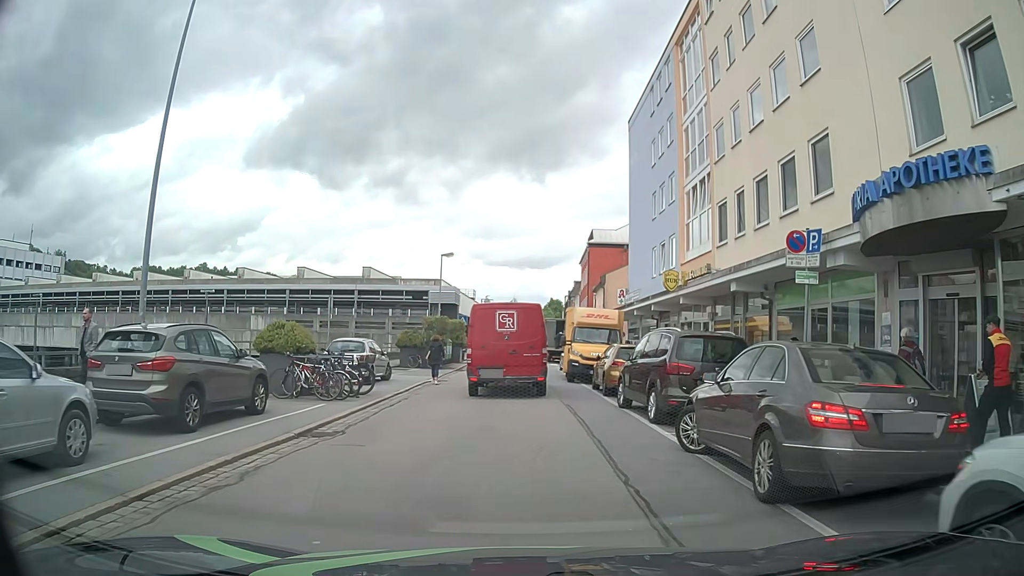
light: Day
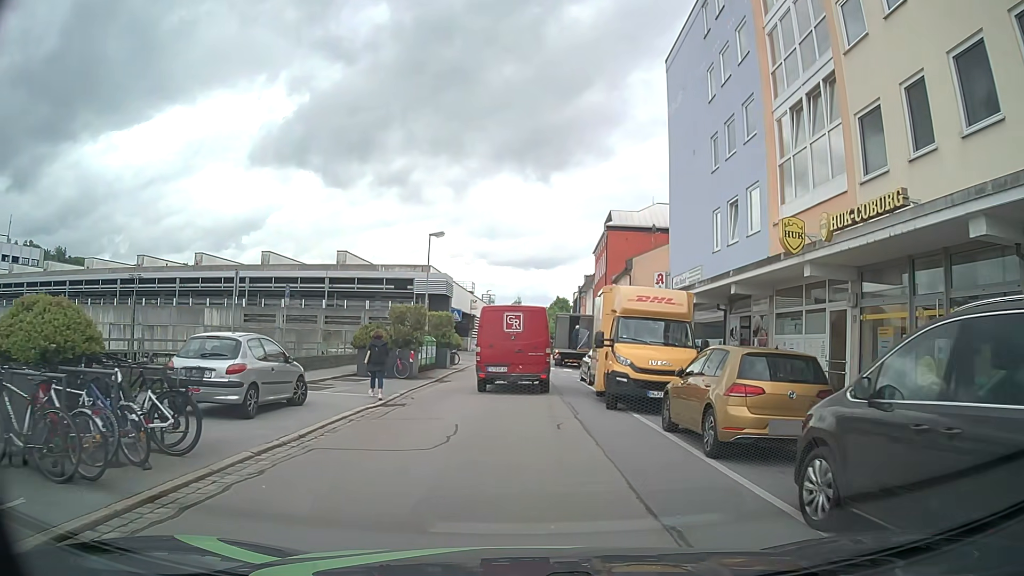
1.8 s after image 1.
(-0.1, +10.1) m; 0°
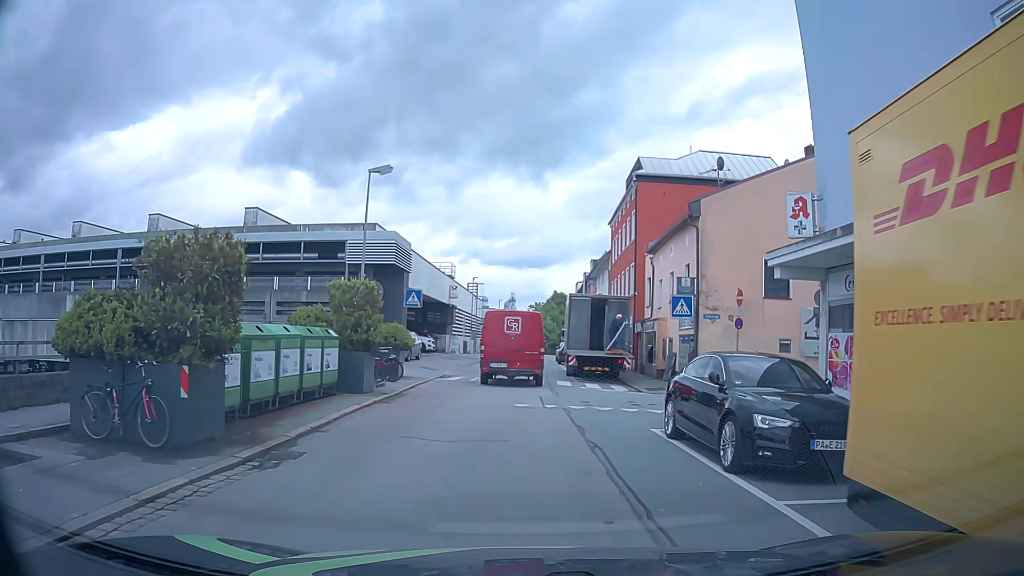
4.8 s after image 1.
(0.0, +16.6) m; +1°
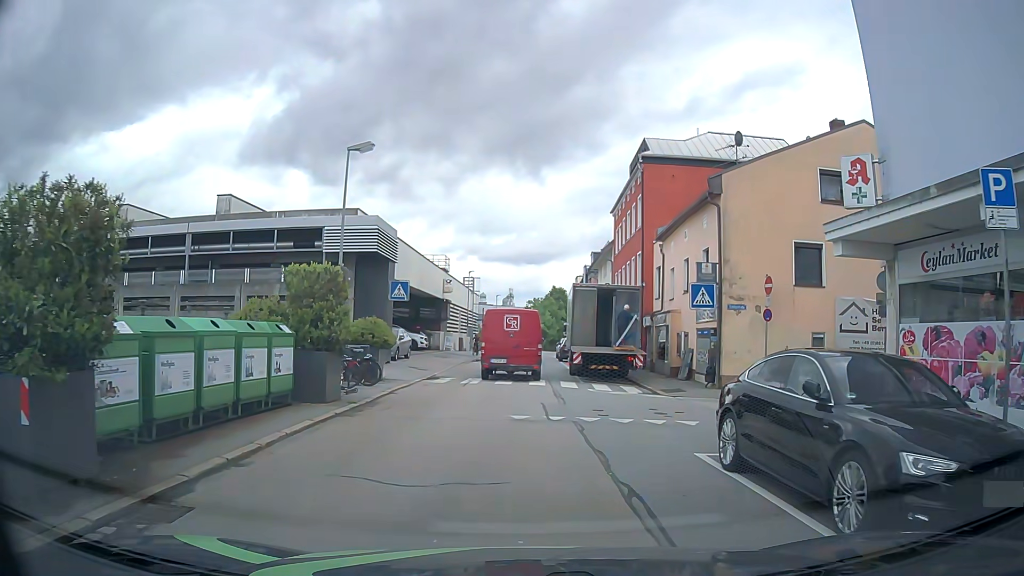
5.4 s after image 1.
(0.0, +3.0) m; +1°
